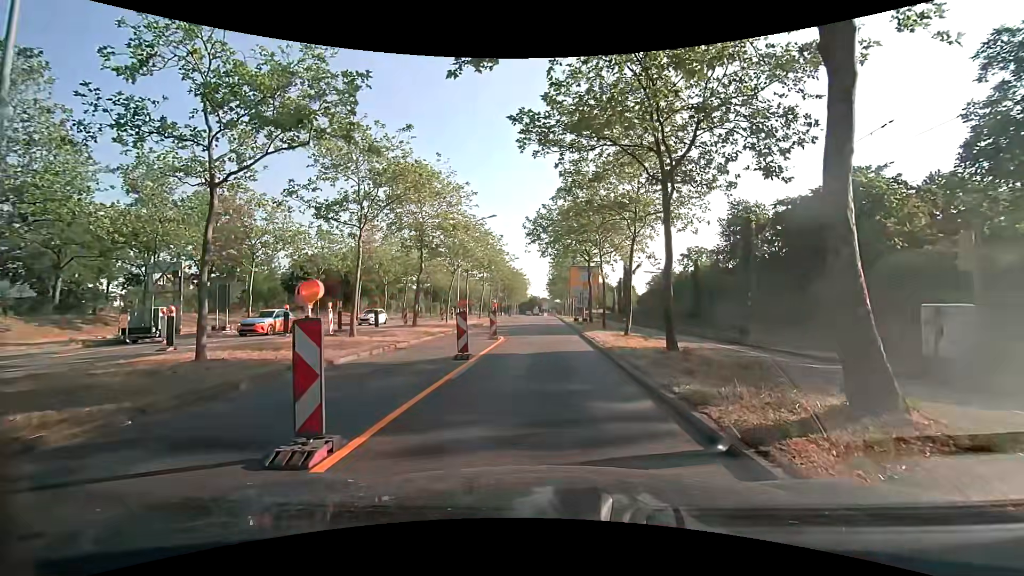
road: primary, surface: asphalt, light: Day
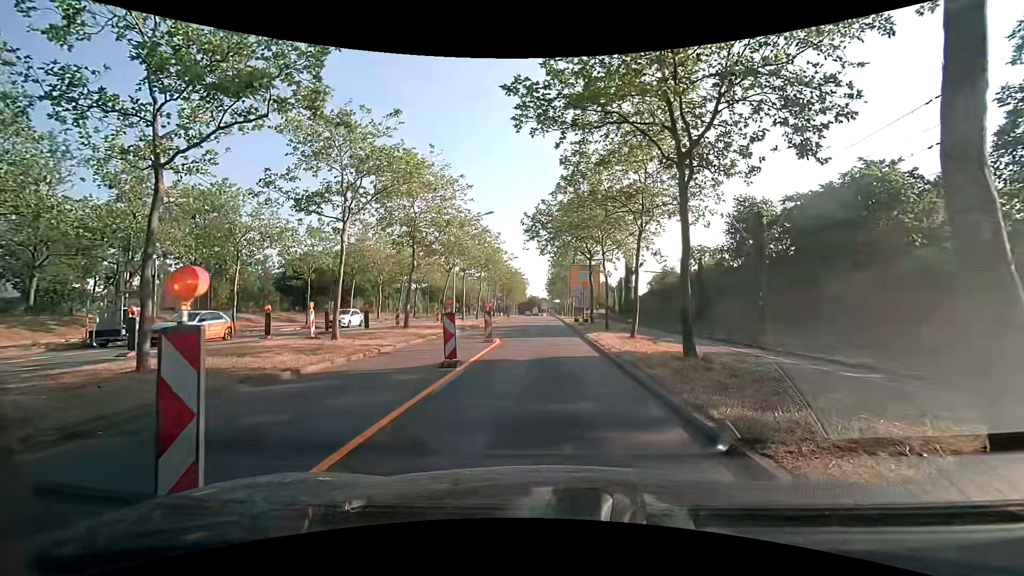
(0.0, +1.7) m; -2°
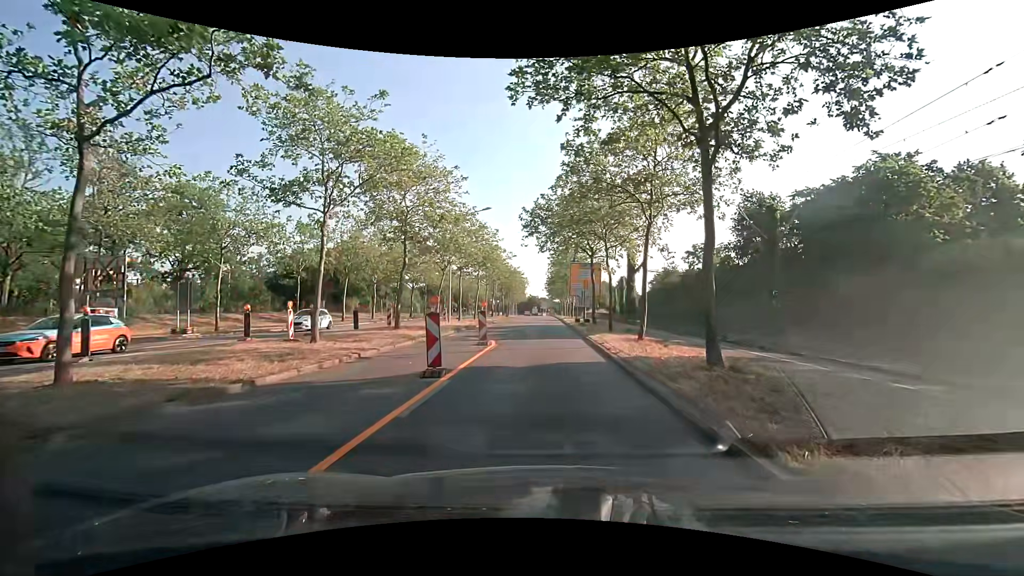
(0.0, +1.7) m; +1°
